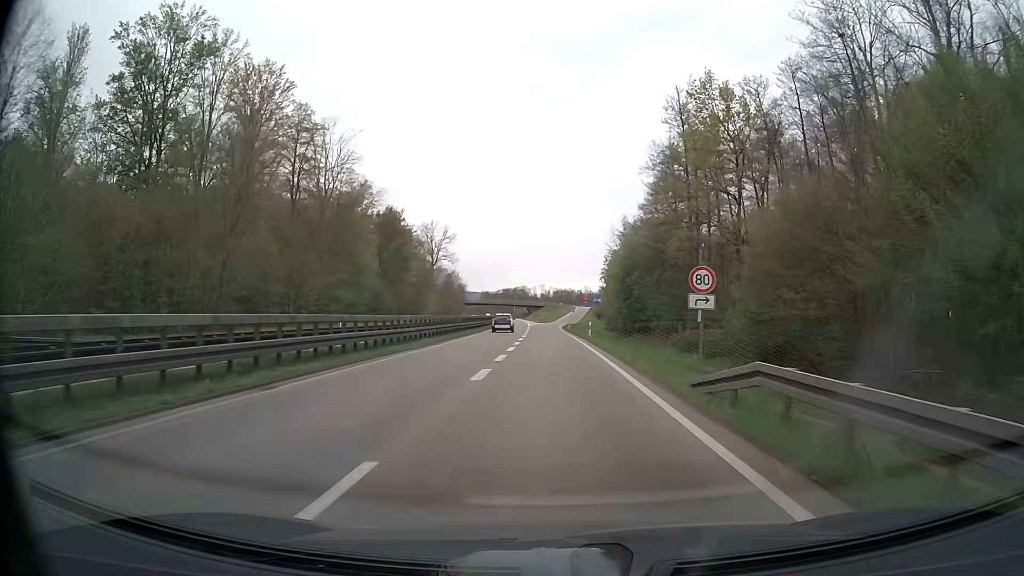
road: trunk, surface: asphalt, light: Day
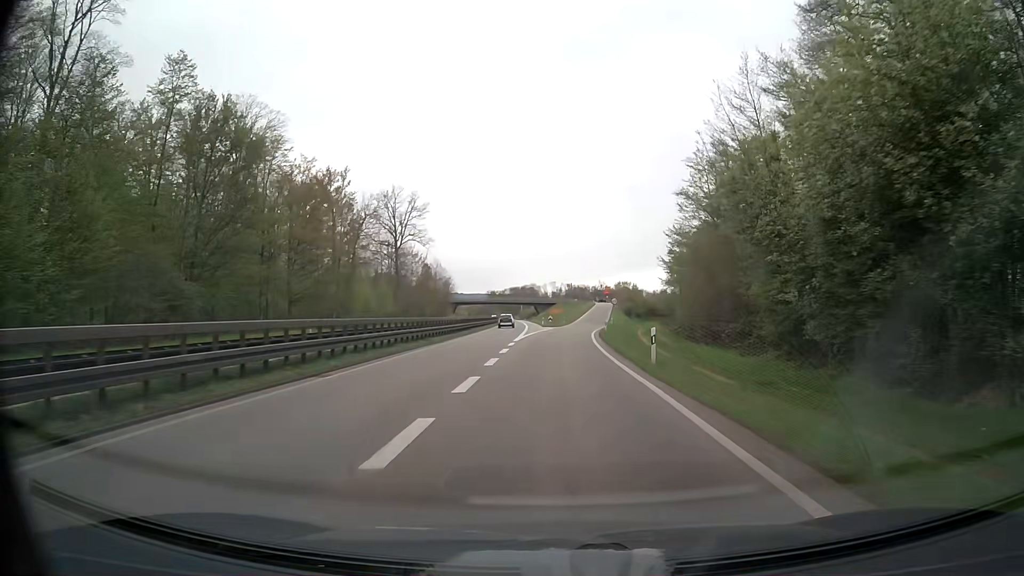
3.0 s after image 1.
(-1.0, +56.5) m; -1°
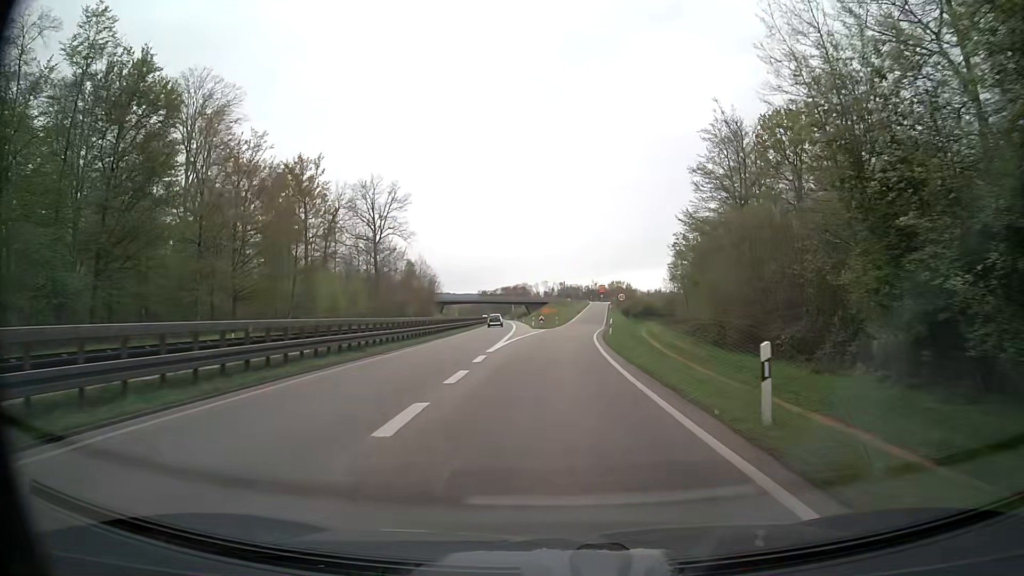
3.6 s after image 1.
(0.0, +10.7) m; 0°
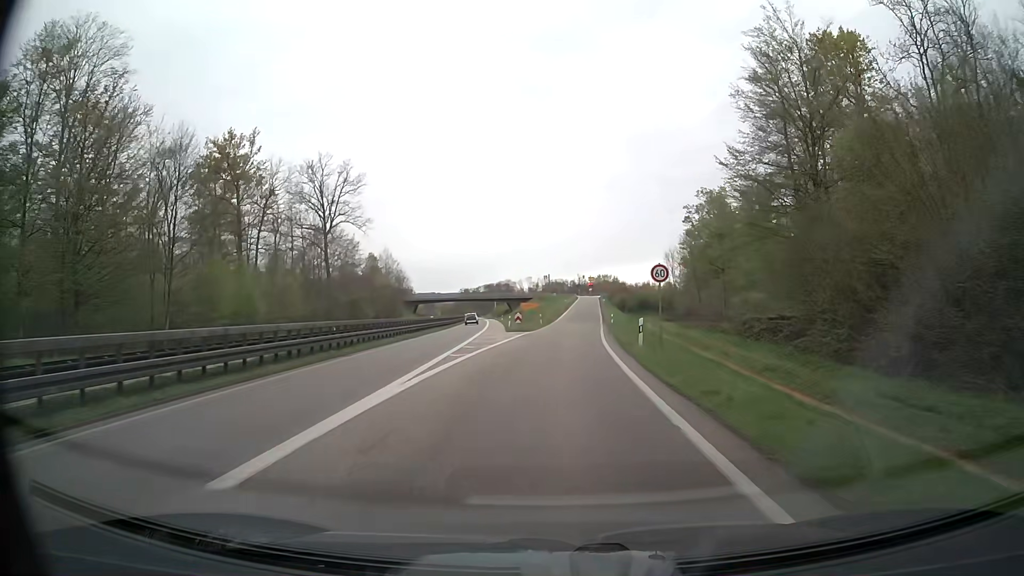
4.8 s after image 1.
(+0.4, +19.5) m; +1°
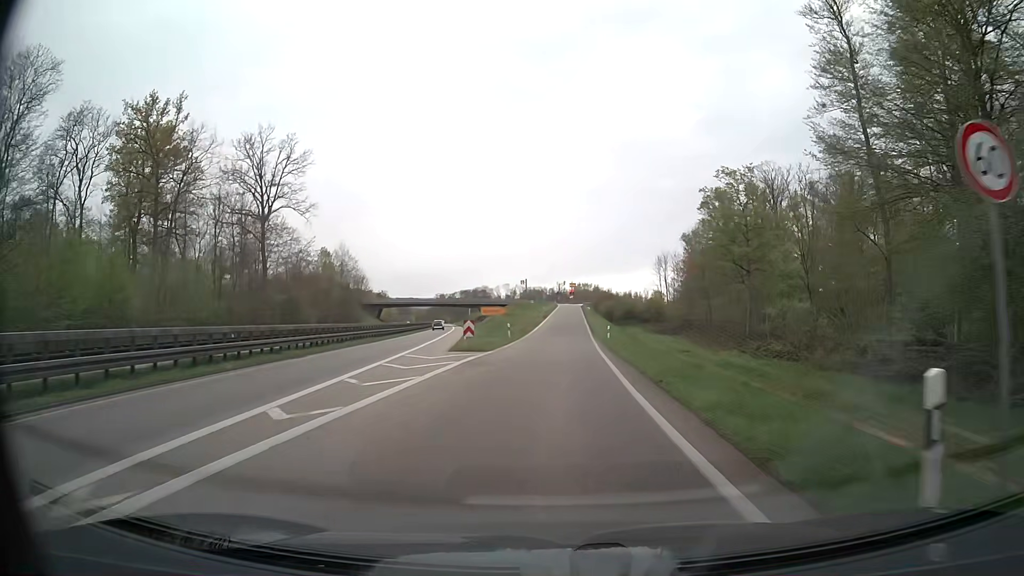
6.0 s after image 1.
(+0.2, +17.6) m; +2°
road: trunk_link
